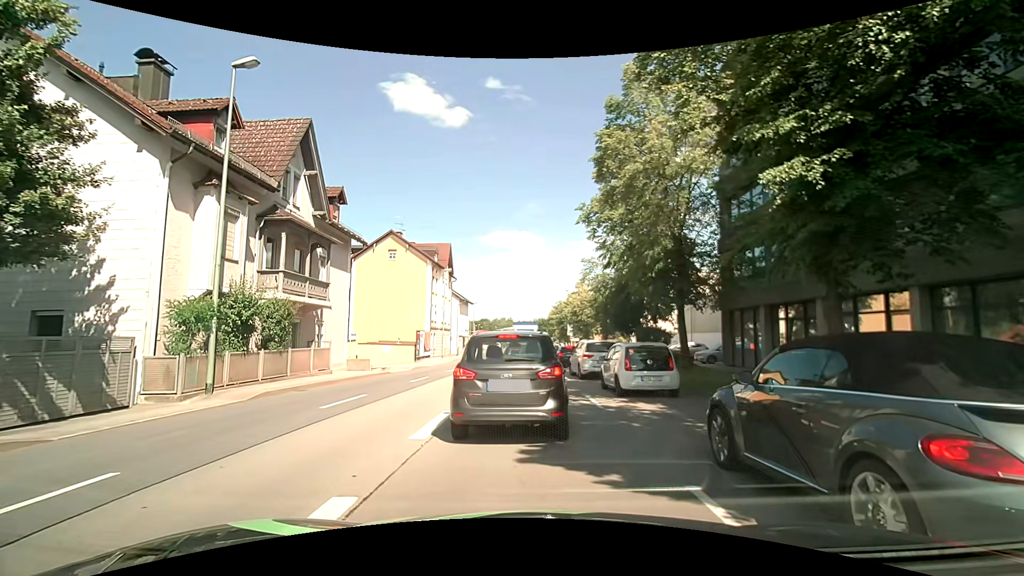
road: primary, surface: asphalt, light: Day
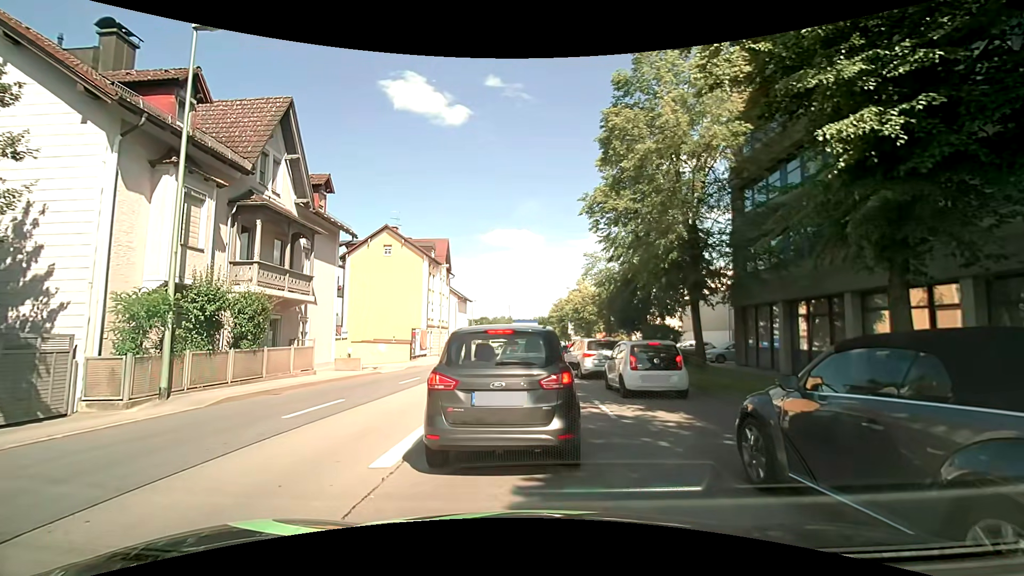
(0.0, +1.7) m; -2°
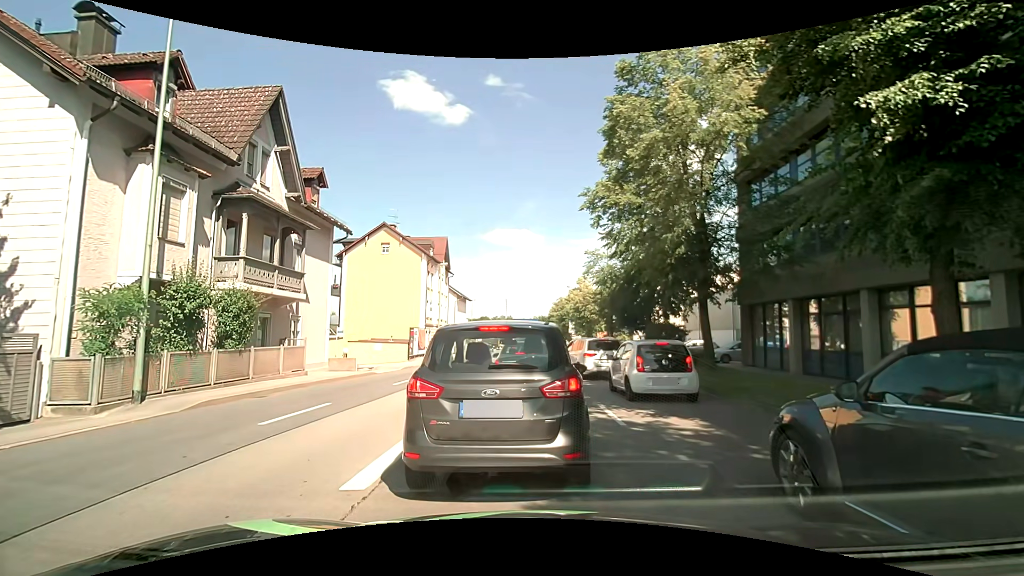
(0.0, +0.8) m; 0°
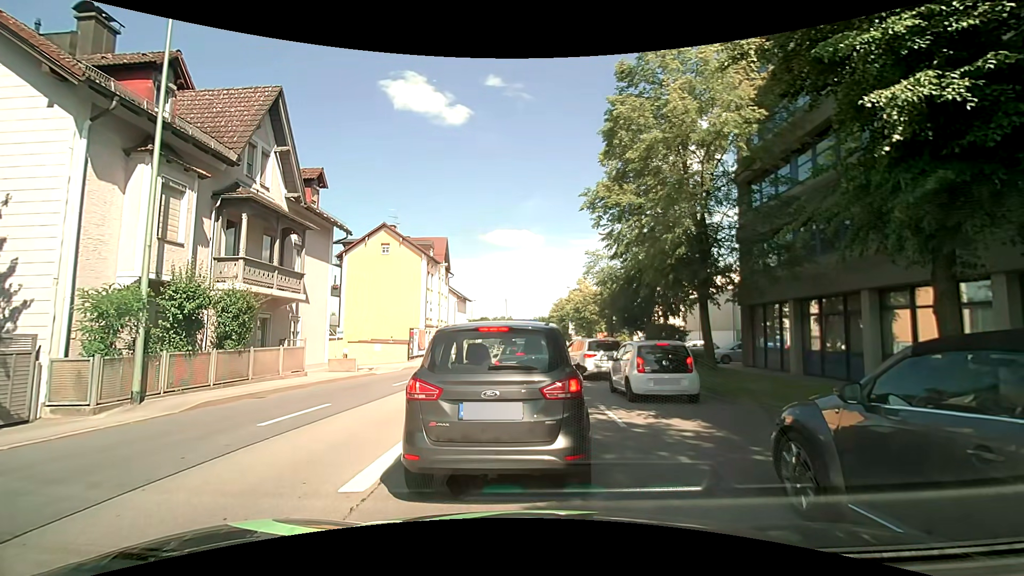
(0.0, +0.1) m; 0°
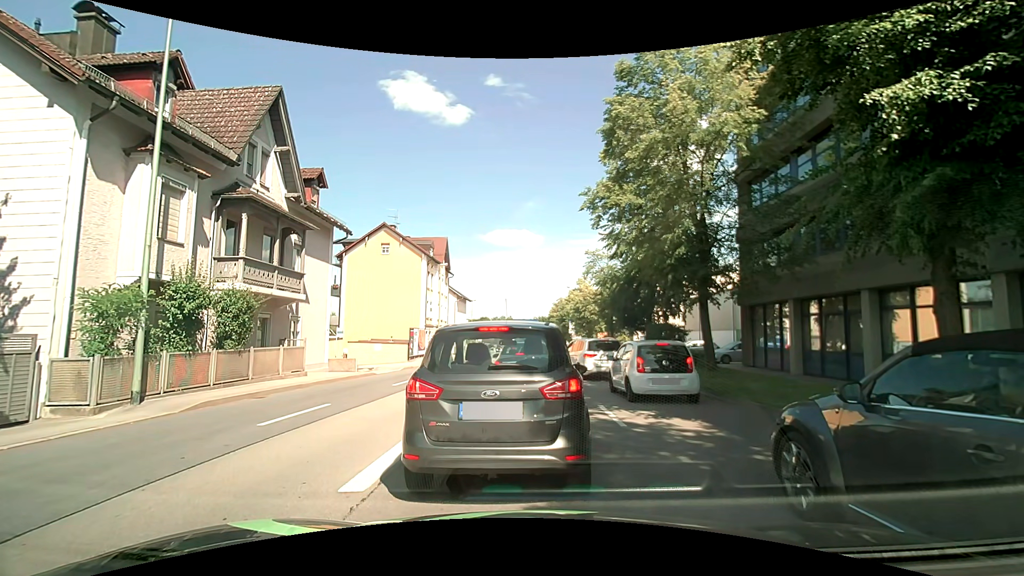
(0.0, +0.1) m; 0°
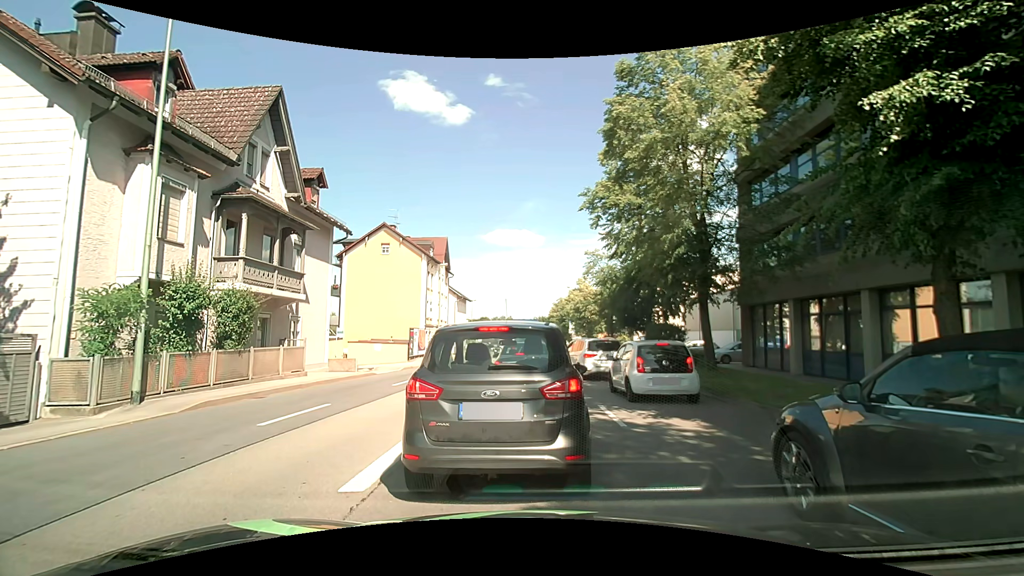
(0.0, 0.0) m; 0°
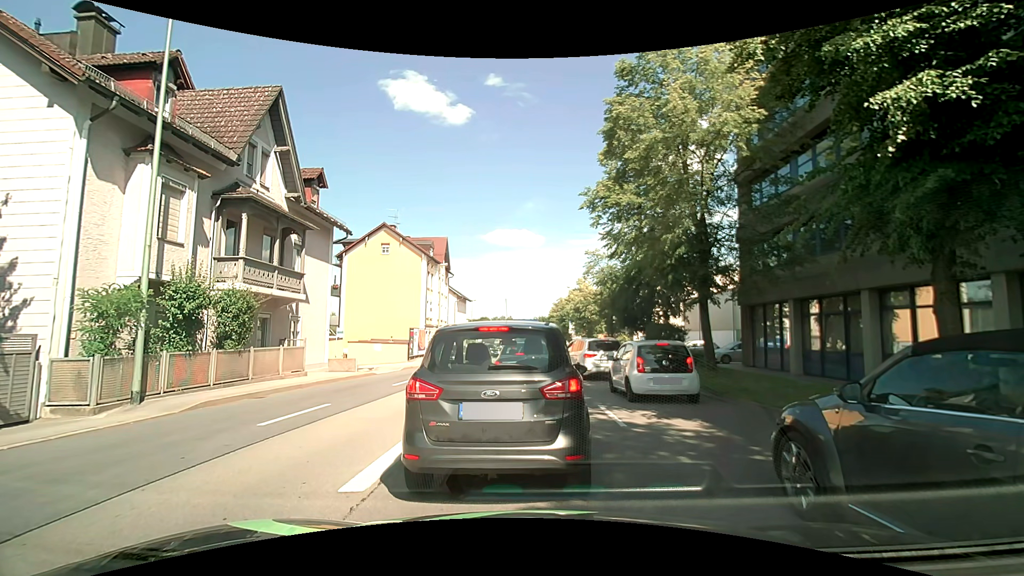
(0.0, 0.0) m; 0°
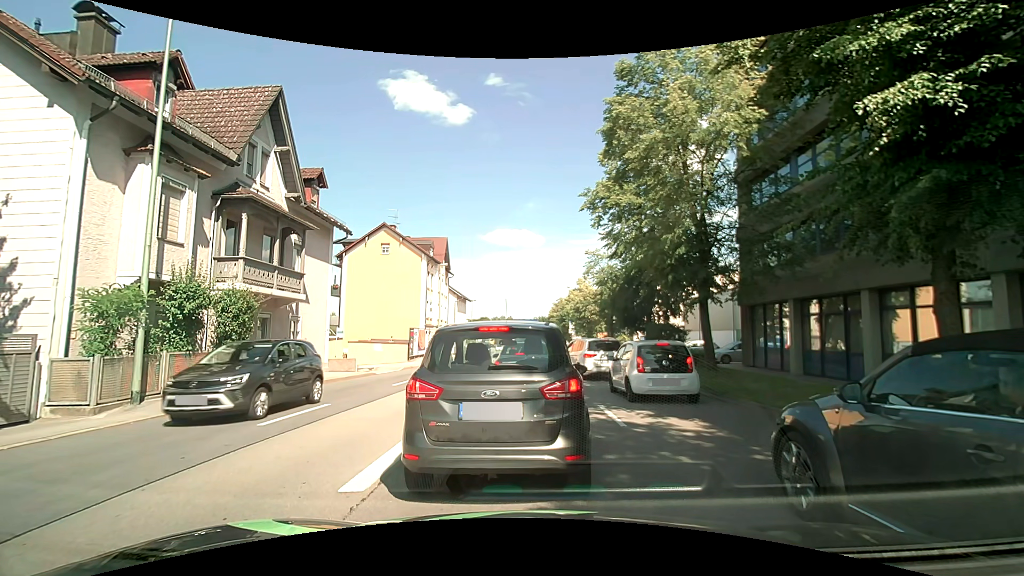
(0.0, 0.0) m; 0°
